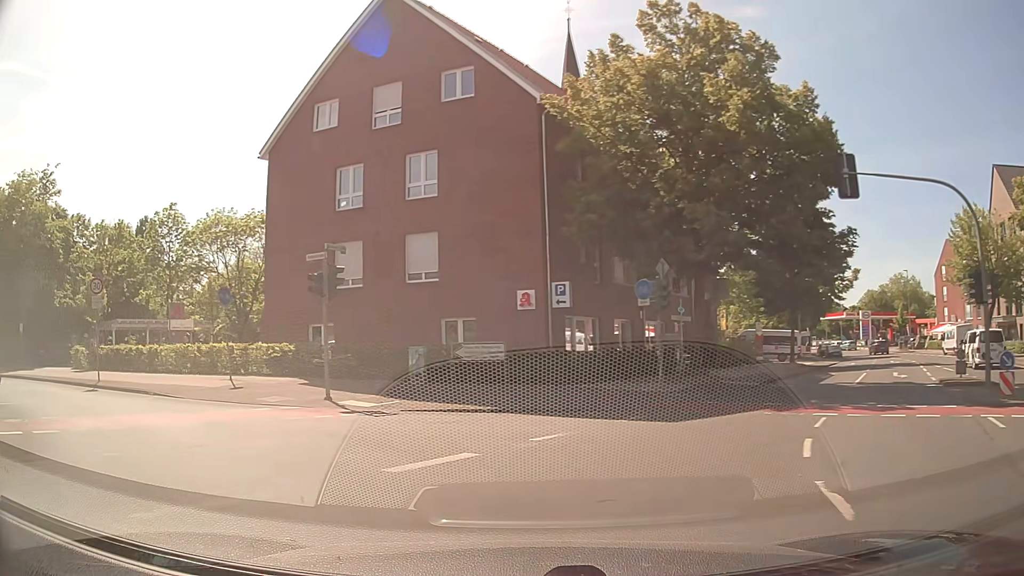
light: Day
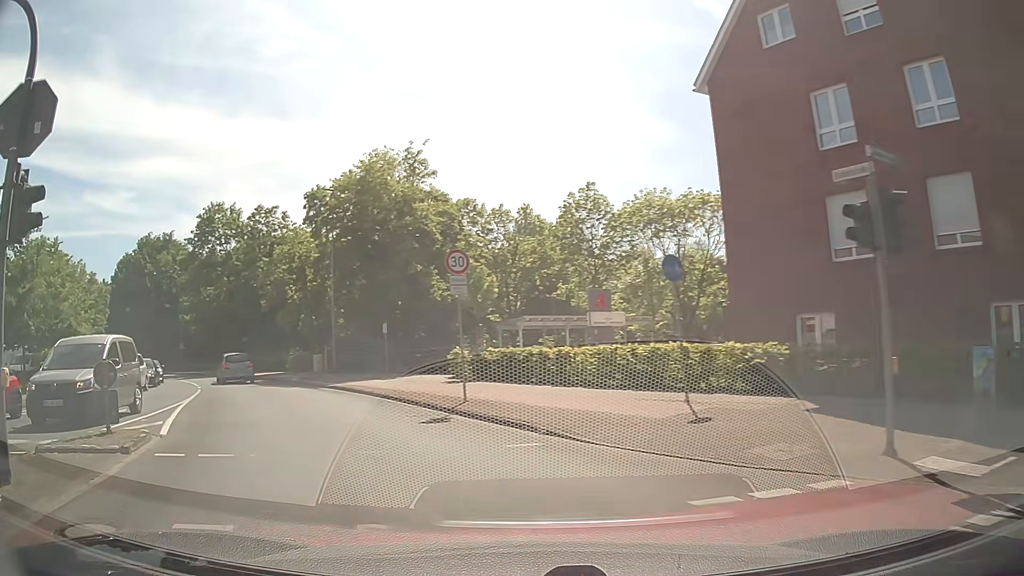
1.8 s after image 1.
(-2.7, +8.2) m; -37°
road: tertiary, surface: asphalt
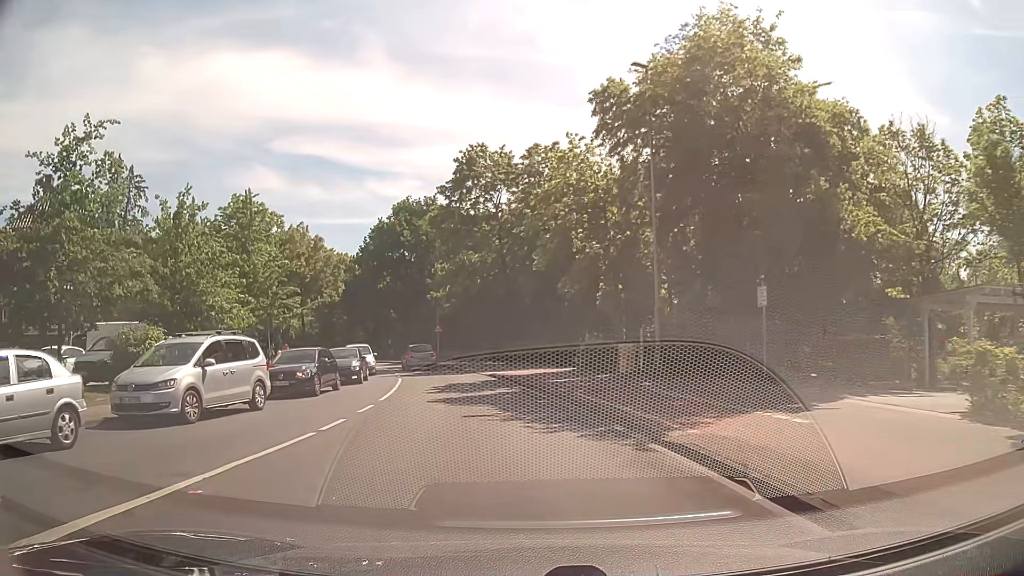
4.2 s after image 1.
(-4.5, +16.1) m; -26°
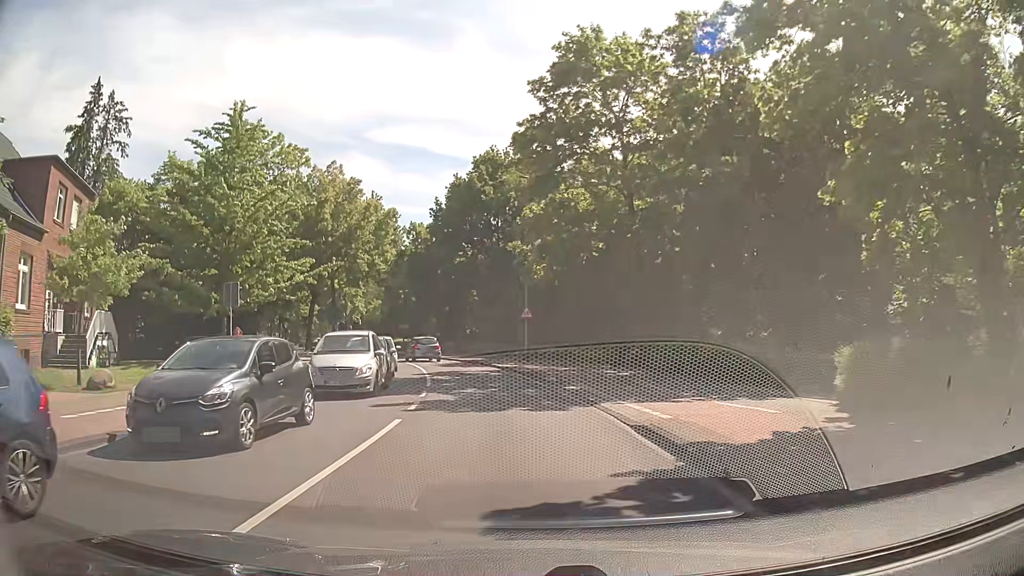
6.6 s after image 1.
(-1.5, +18.3) m; -8°
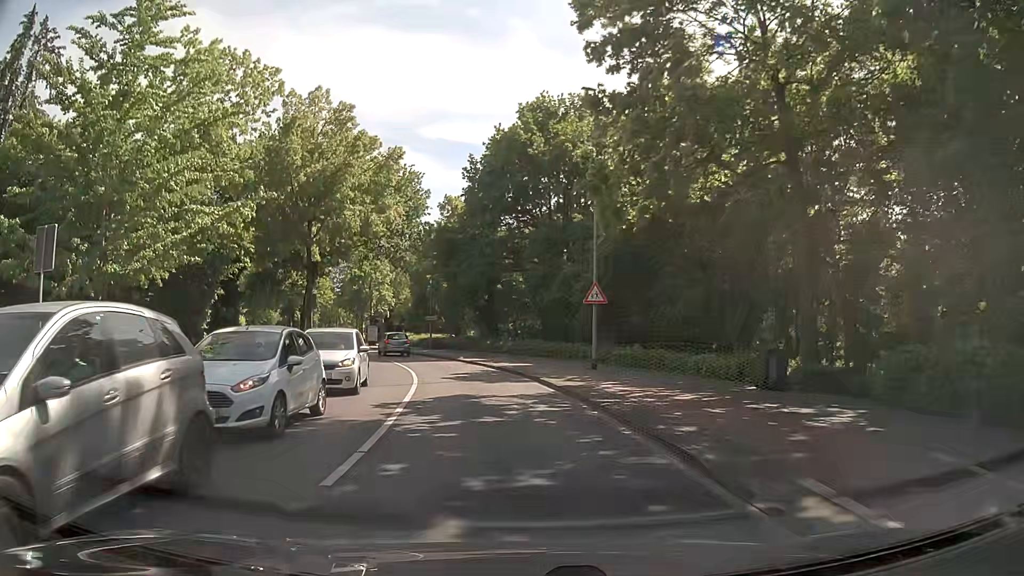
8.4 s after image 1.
(-0.5, +13.6) m; -6°
(0, +10) (-1, +20) (-3, +30) (-6, +39) (-9, +49) (-12, +58) (-15, +68) (-19, +77) (-22, +87) (-25, +96) m
